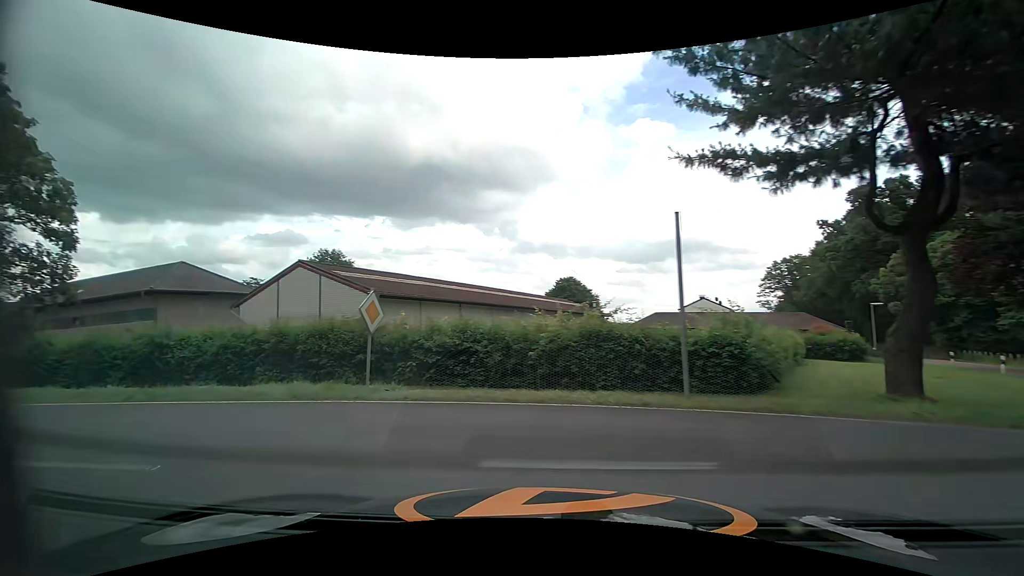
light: Day
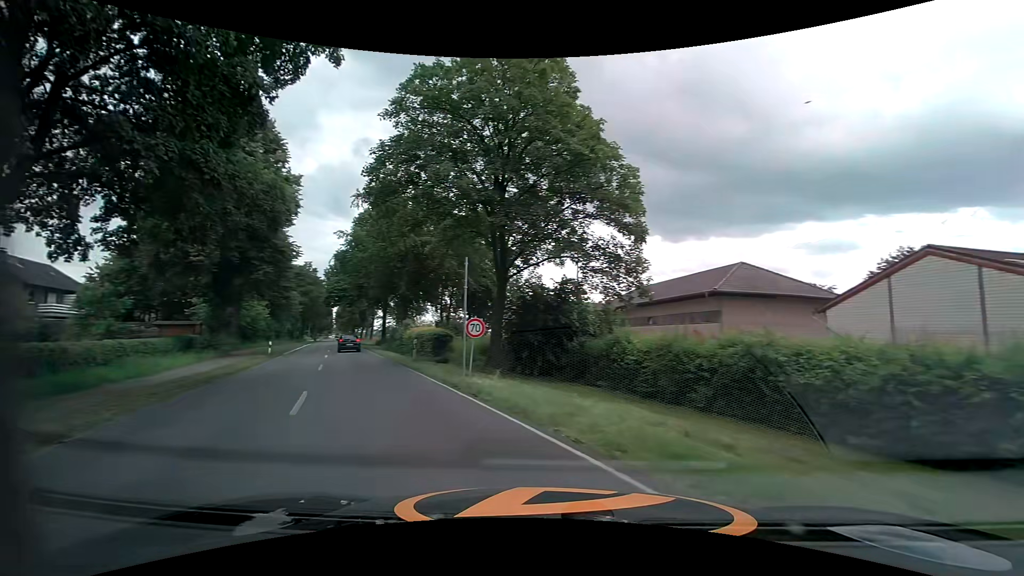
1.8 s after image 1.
(-4.7, +7.5) m; -56°
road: secondary
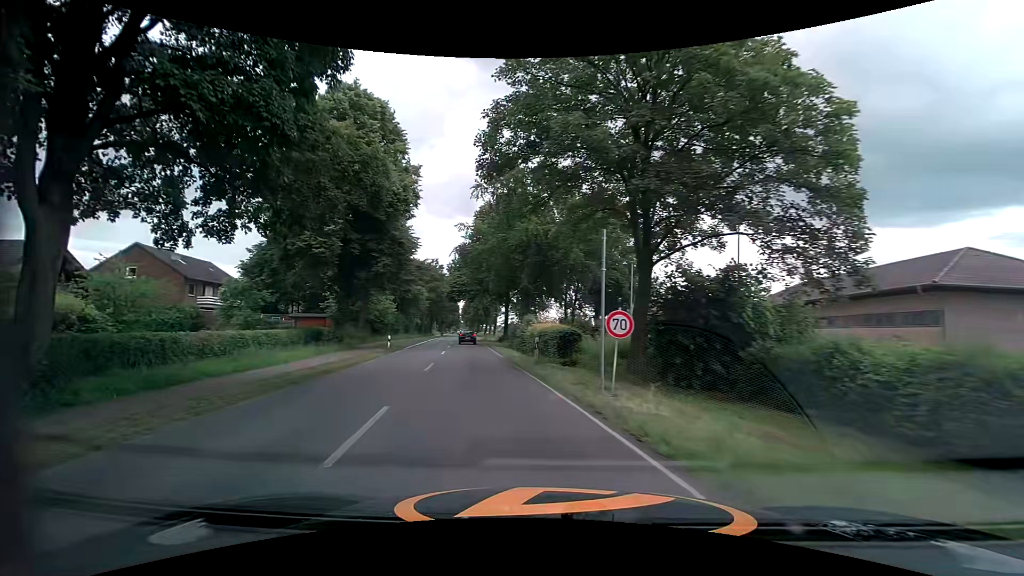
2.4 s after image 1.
(-0.6, +4.4) m; -13°
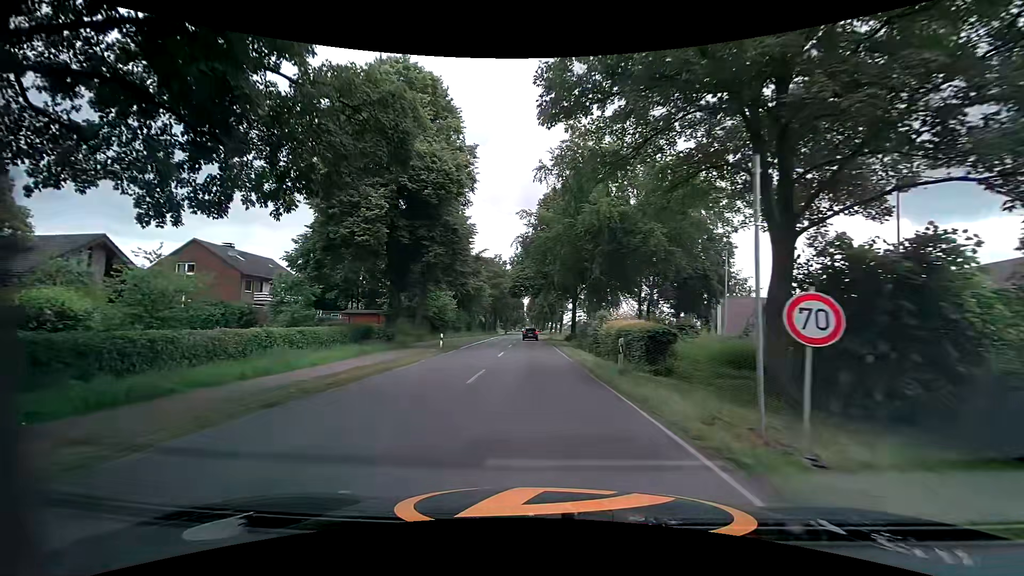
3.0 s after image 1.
(-0.3, +5.0) m; -8°
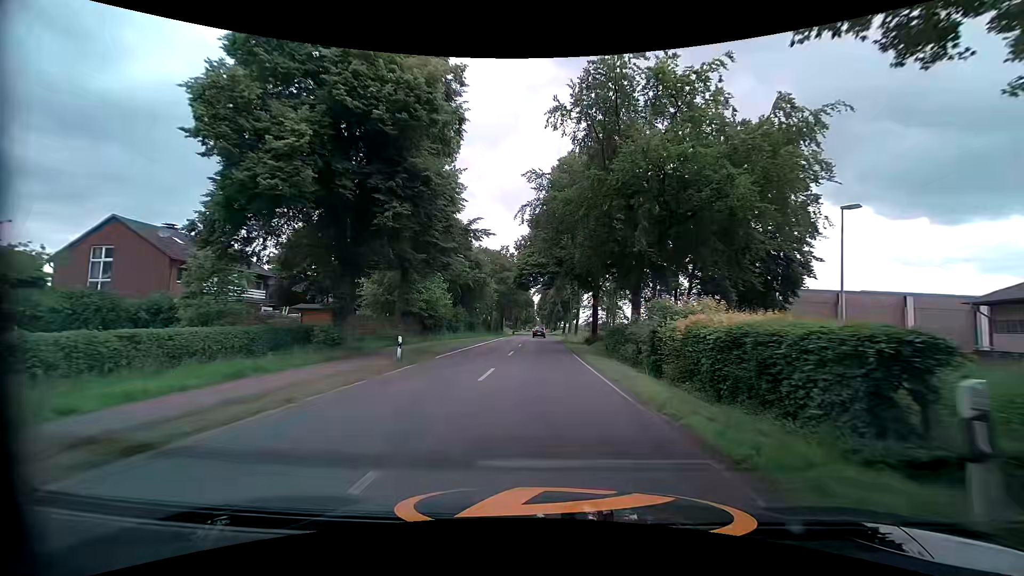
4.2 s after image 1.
(-0.1, +11.8) m; -1°
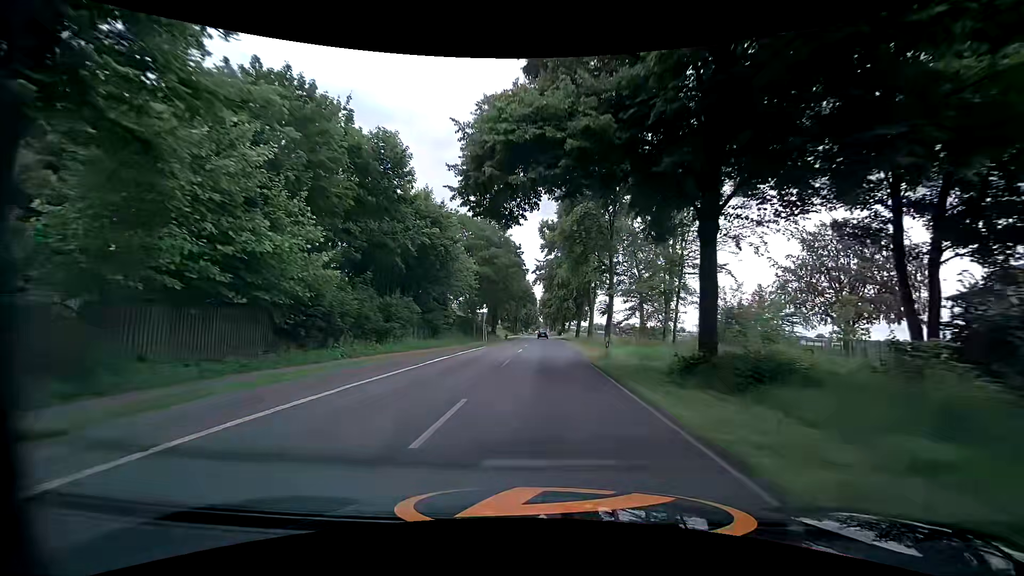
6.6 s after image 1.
(0.0, +31.8) m; 0°
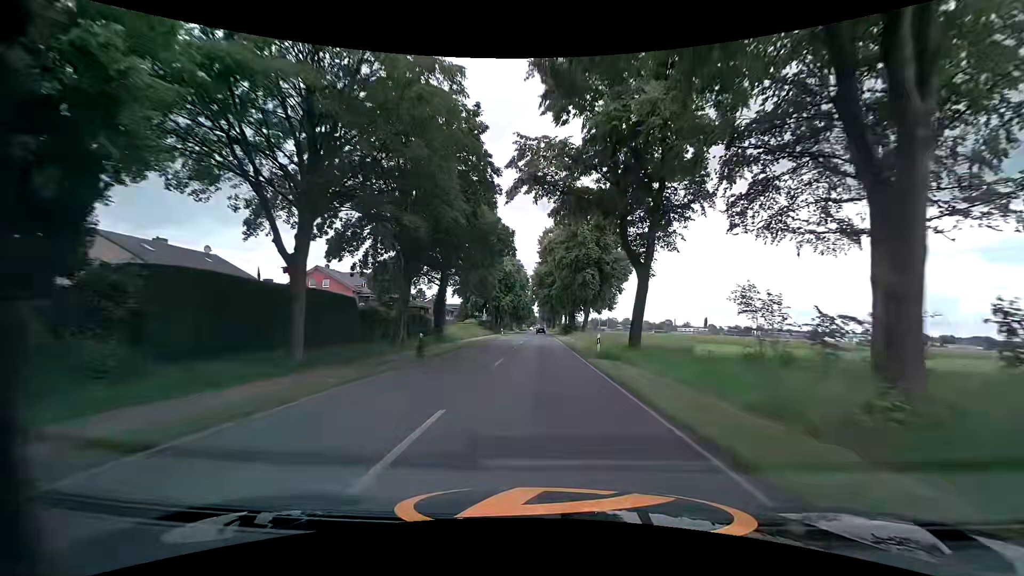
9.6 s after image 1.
(+0.5, +49.9) m; +1°
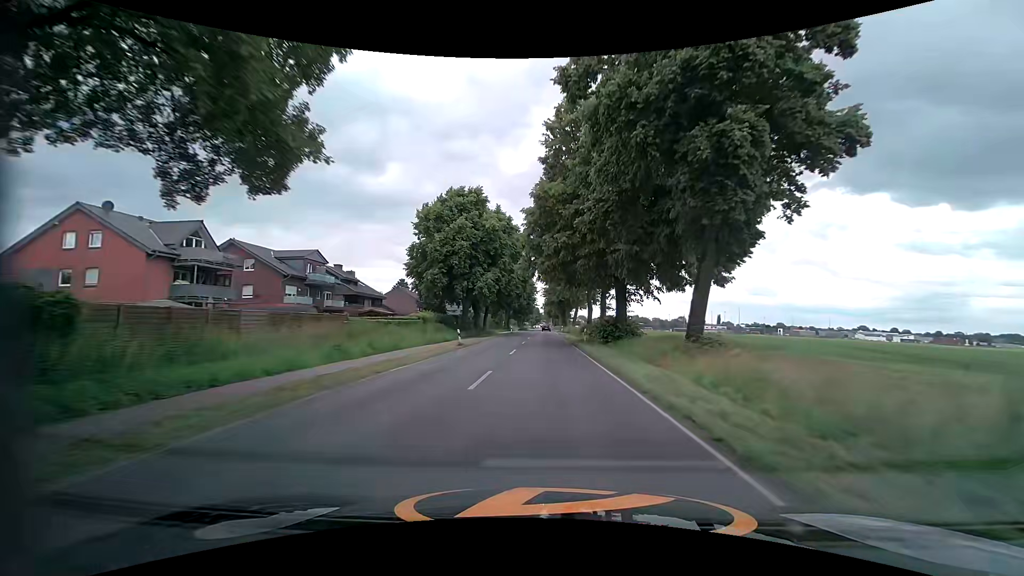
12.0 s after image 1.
(-0.2, +41.7) m; 0°
(0, +10) (0, +20) (0, +30) (0, +40) (0, +50) (0, +60) (0, +70) (0, +80) (0, +90) (0, +100) m
